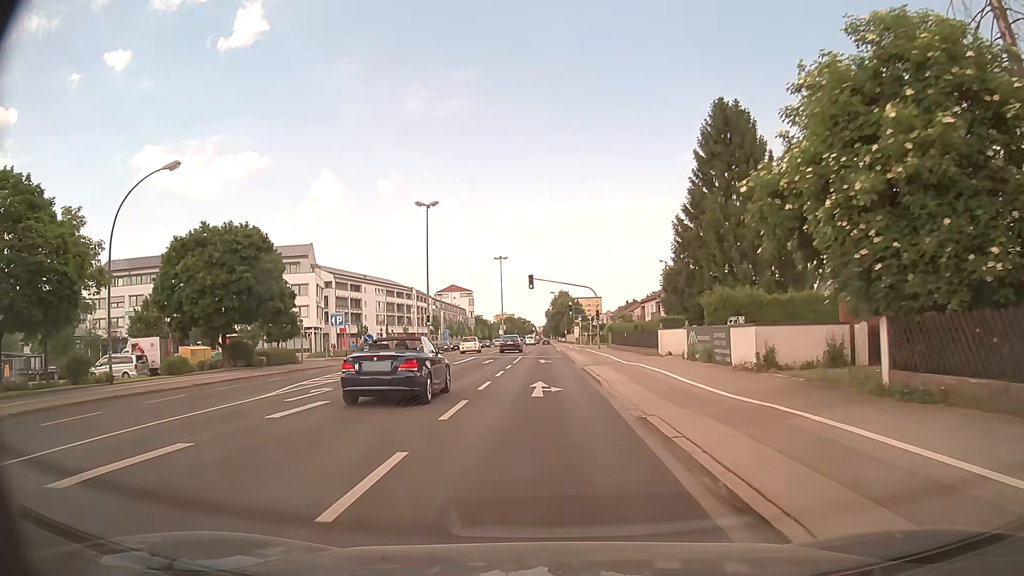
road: secondary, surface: asphalt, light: Day
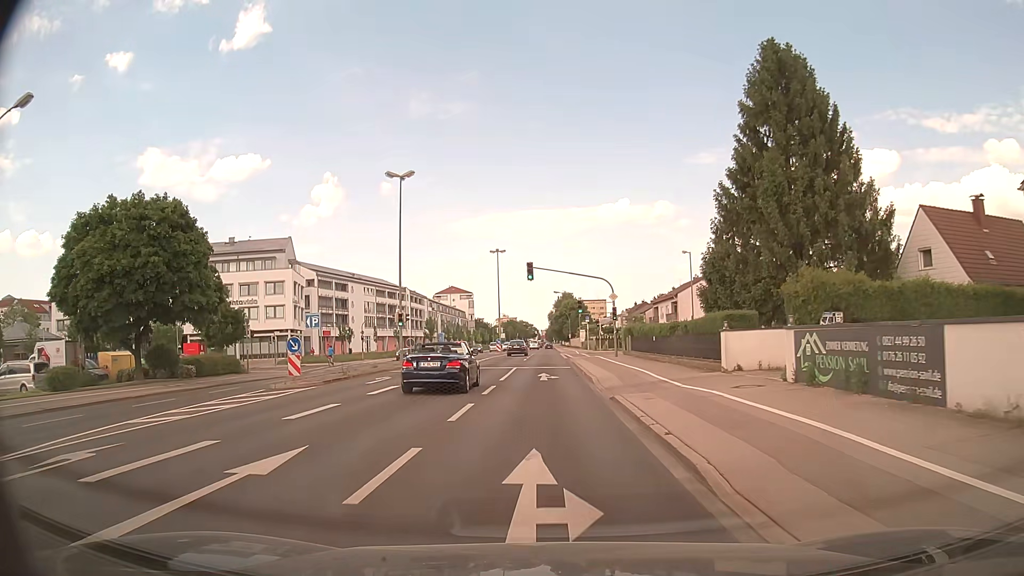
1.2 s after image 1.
(-0.1, +11.3) m; -1°
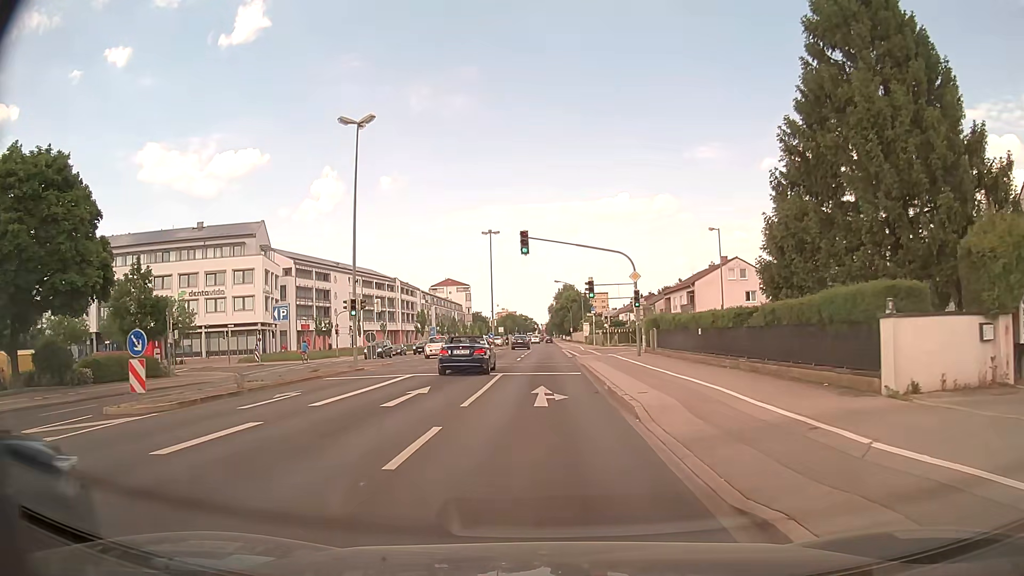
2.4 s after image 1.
(+0.1, +10.5) m; +1°
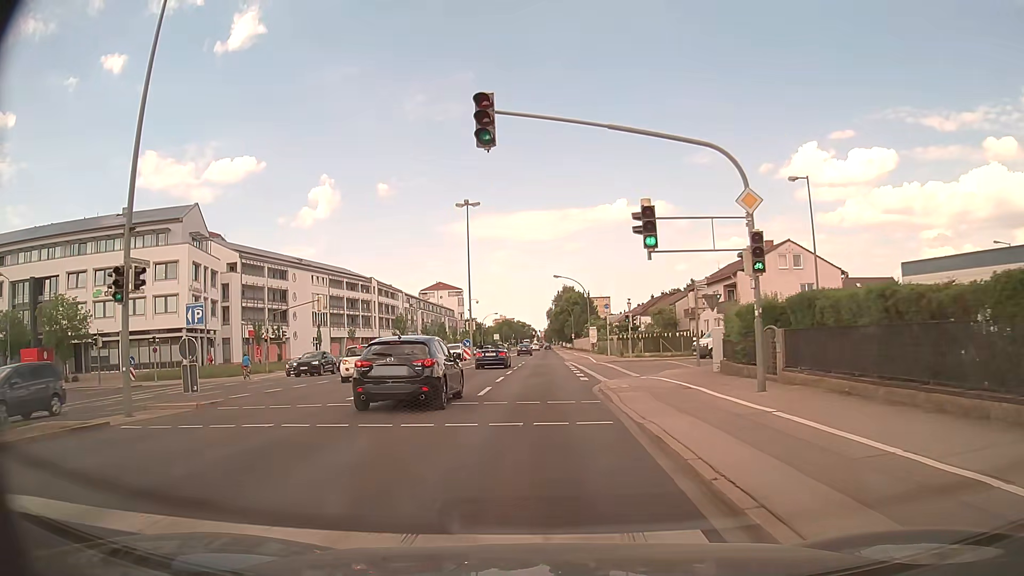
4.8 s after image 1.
(+0.1, +18.8) m; 0°
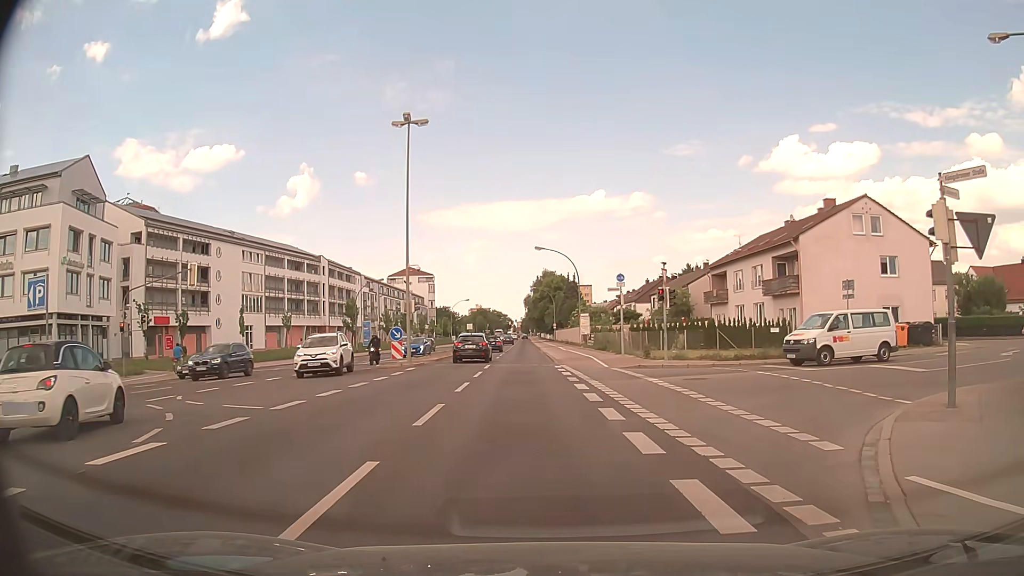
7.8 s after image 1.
(-0.2, +18.8) m; +1°
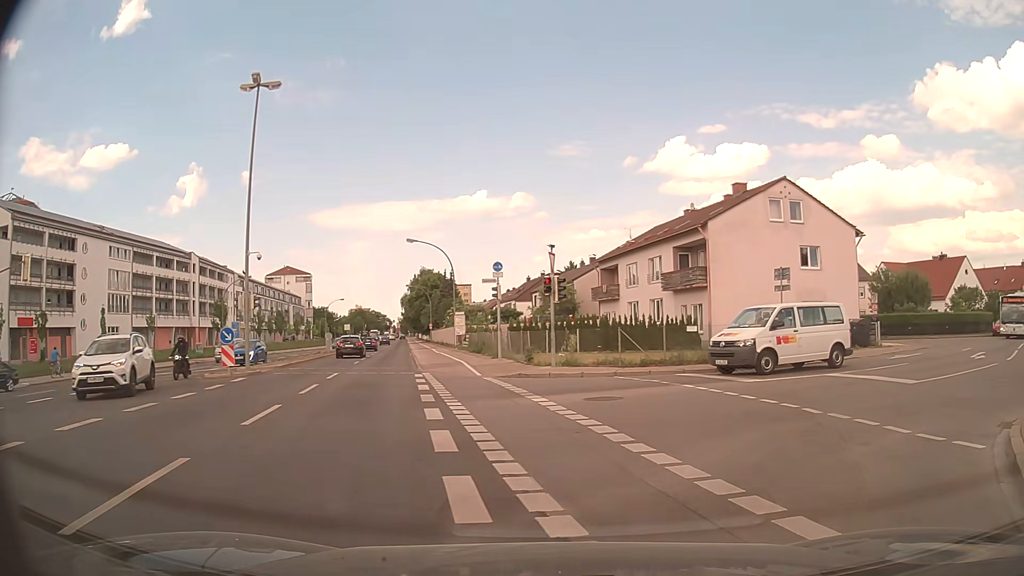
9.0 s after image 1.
(+0.4, +5.6) m; +10°
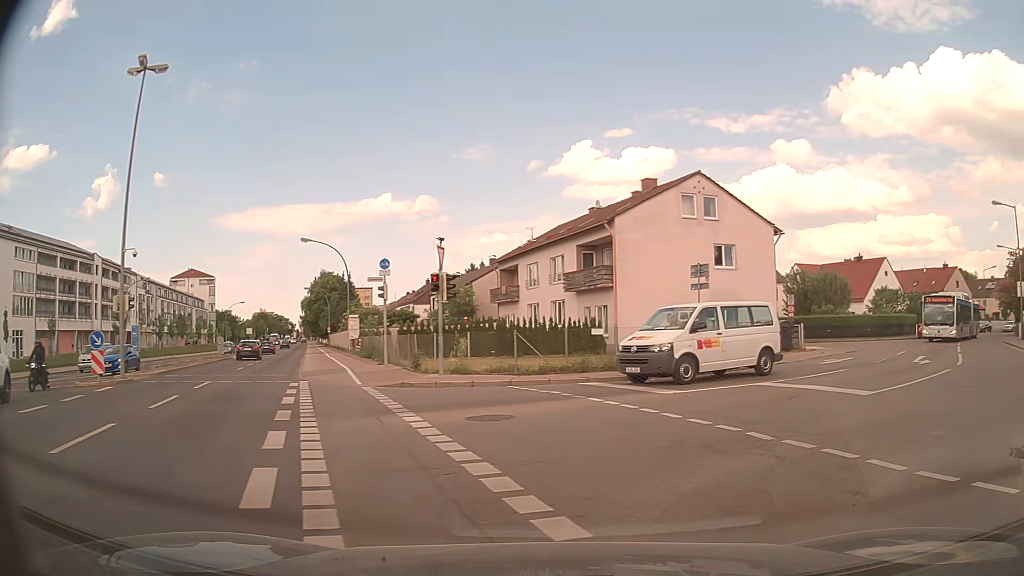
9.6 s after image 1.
(+0.2, +2.5) m; +8°
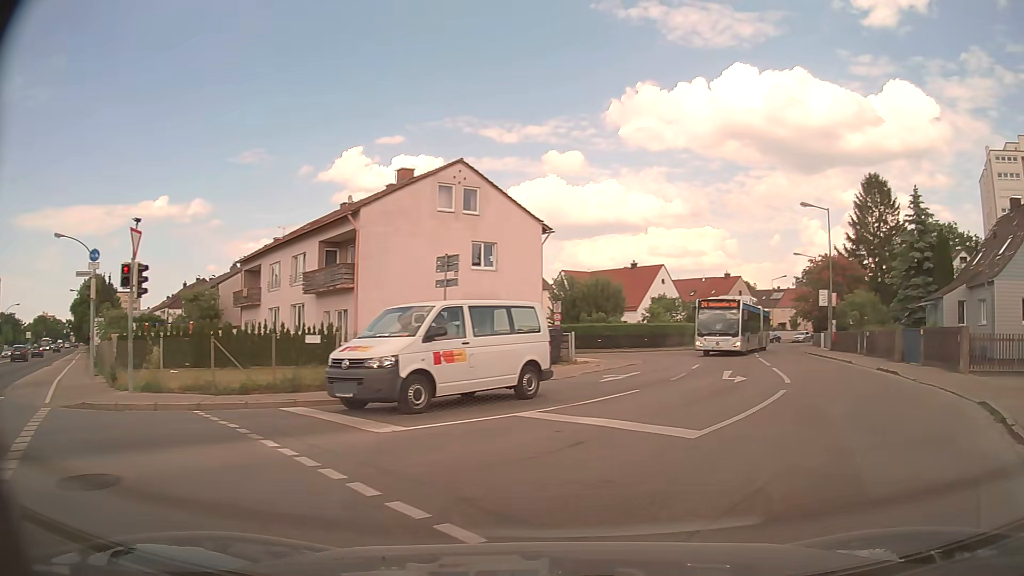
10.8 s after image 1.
(+0.7, +4.5) m; +20°
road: unclassified
(+4, +9) (+8, +18) (+11, +28) (+14, +37) (+17, +47) (+21, +56) (+25, +65) (+29, +74) (+35, +82) (+42, +90) m
